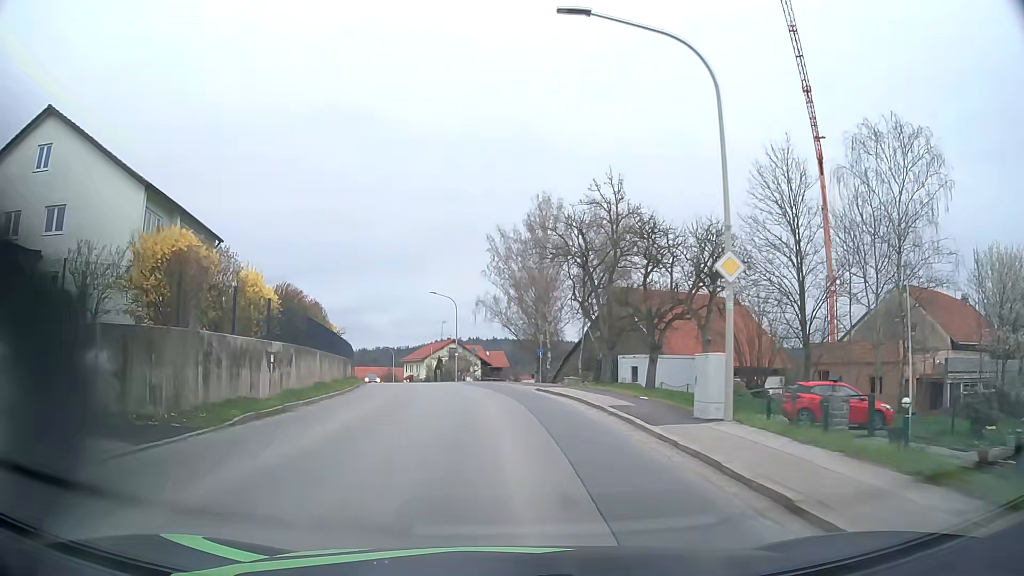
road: tertiary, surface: asphalt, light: Day
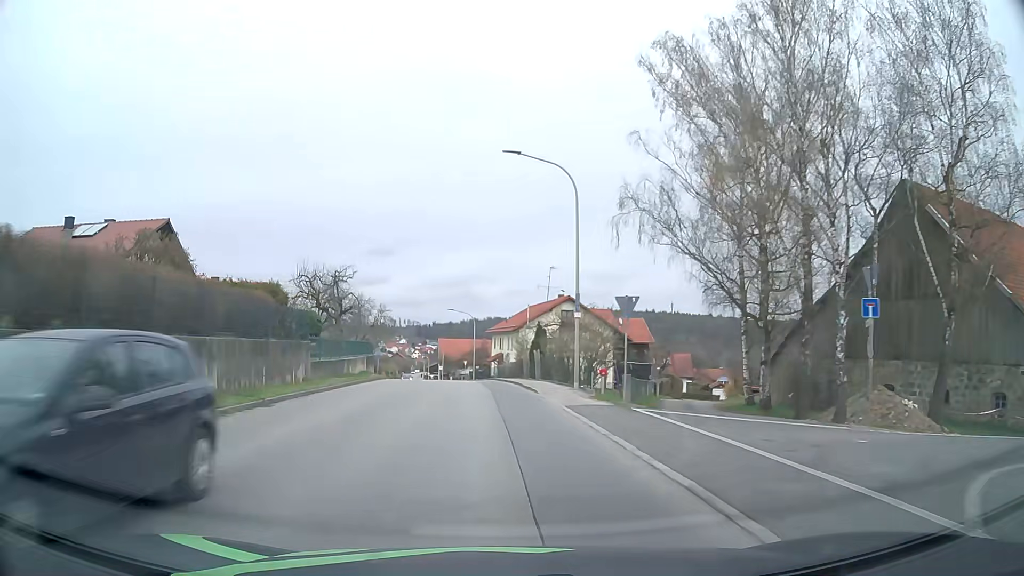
(-2.8, +39.0) m; -9°
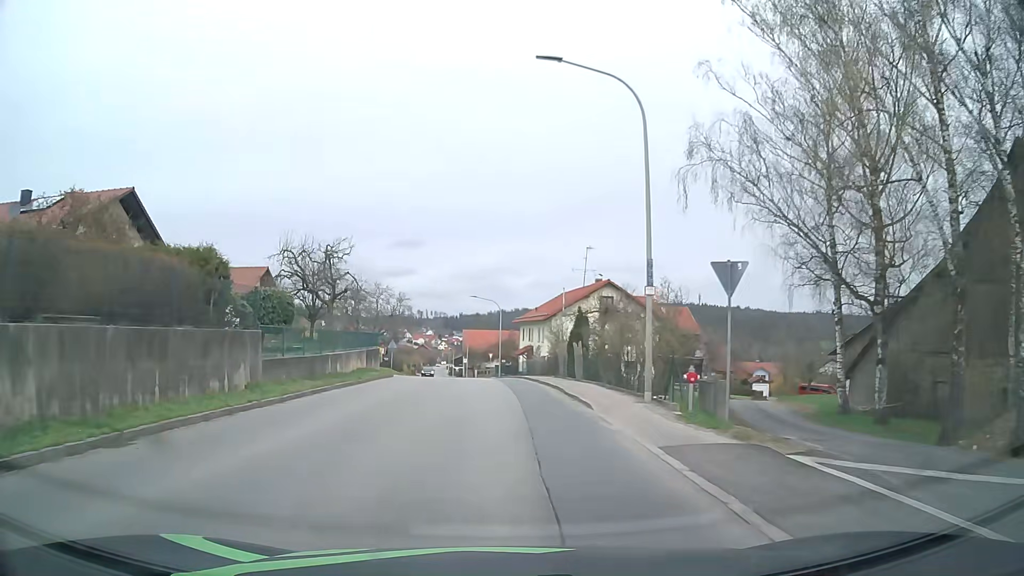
(-0.2, +7.5) m; -3°
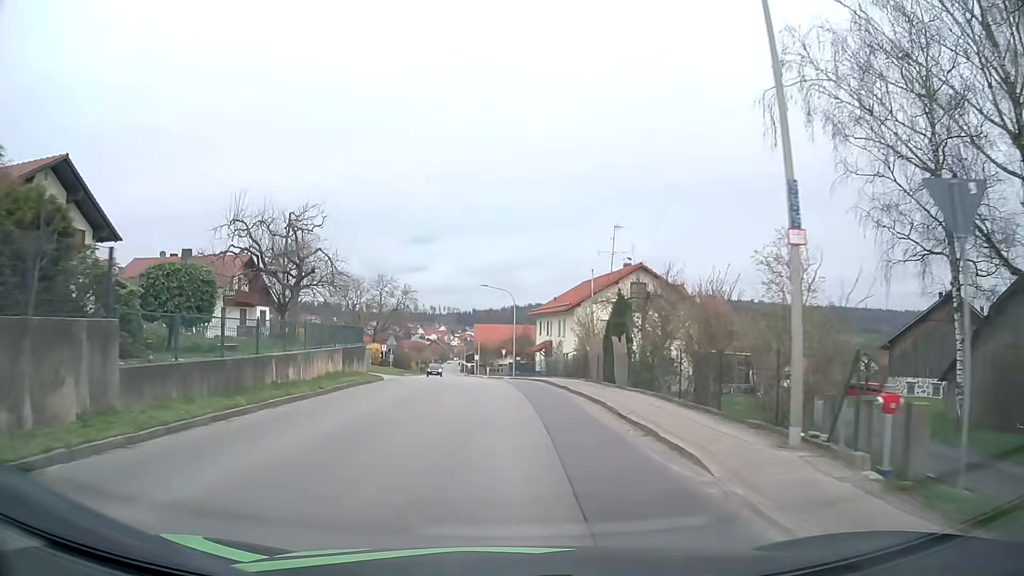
(-0.1, +7.4) m; -1°
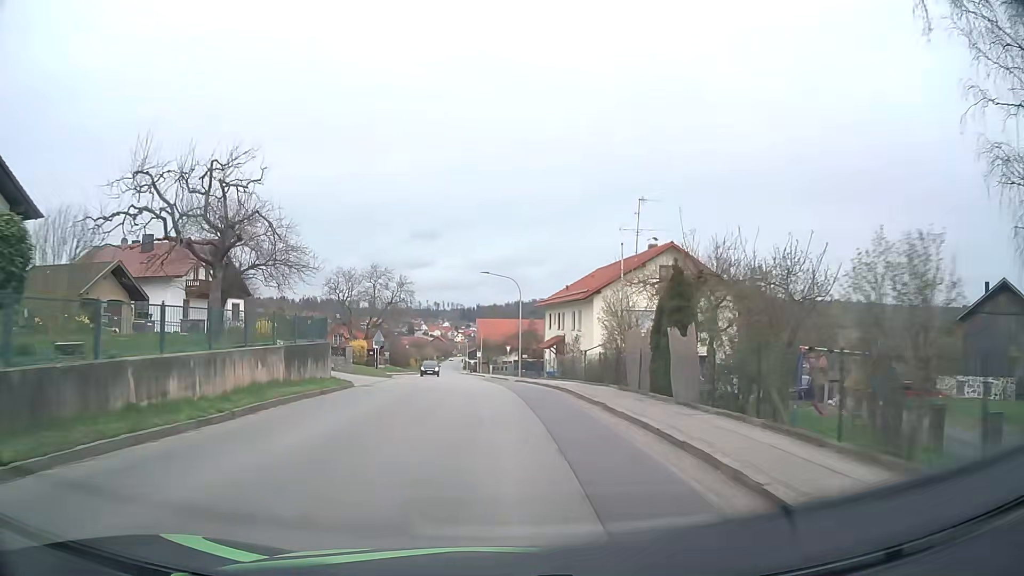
(0.0, +7.2) m; 0°
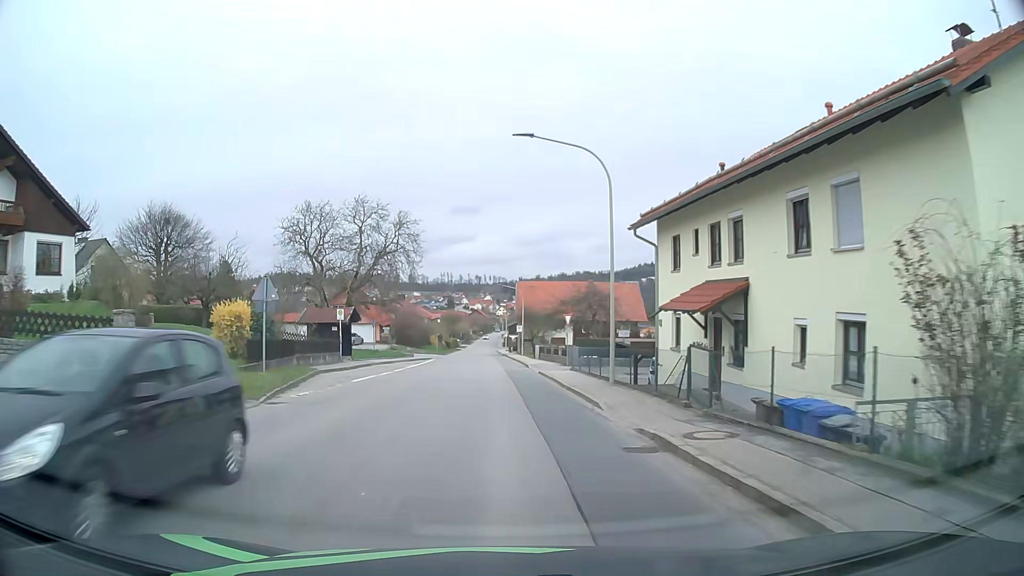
(-0.6, +28.2) m; -4°
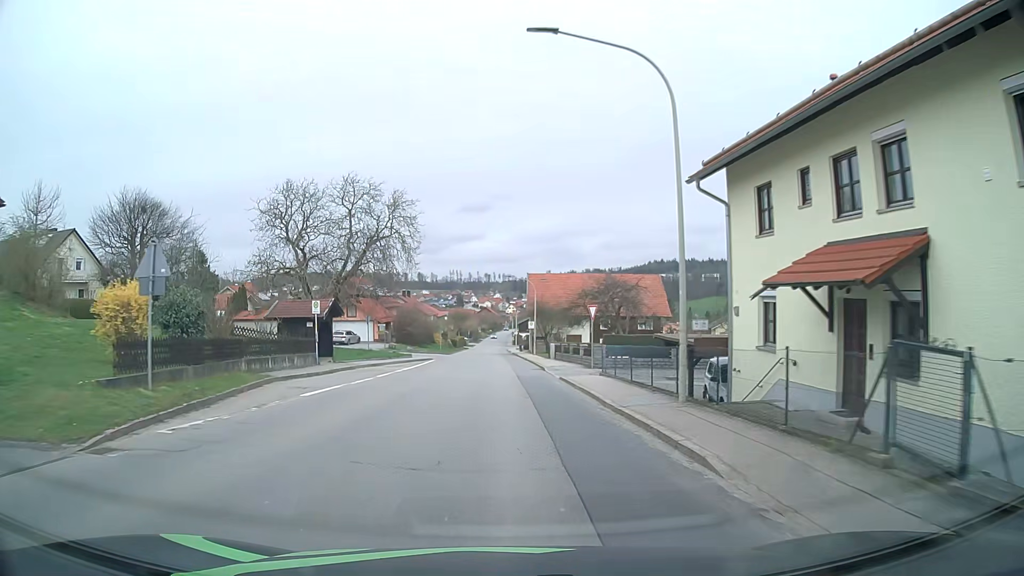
(0.0, +7.1) m; -1°
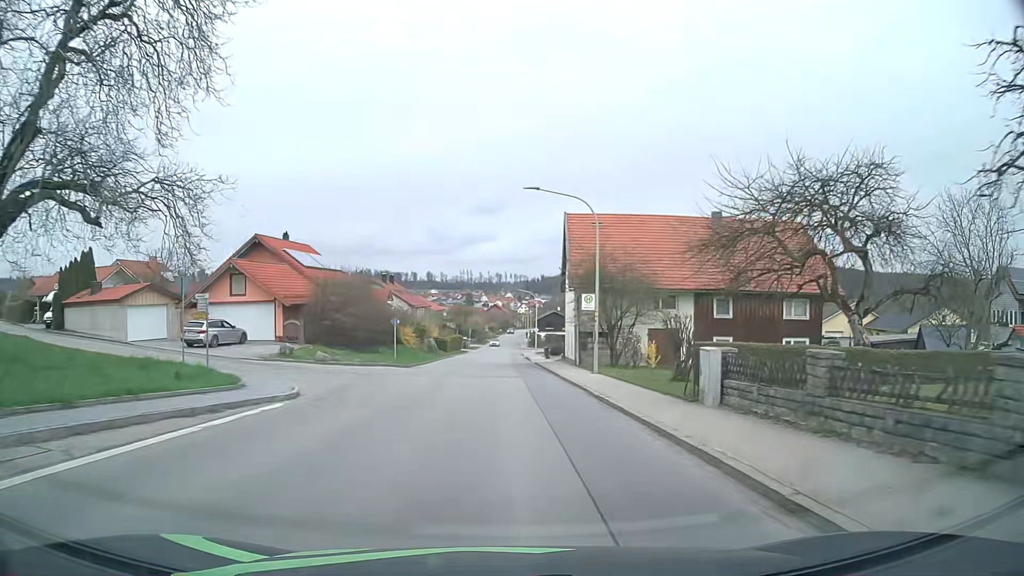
(-0.4, +36.1) m; -1°
(0, +10) (0, +20) (0, +30) (0, +40) (0, +50) (0, +60) (0, +70) (0, +80) (0, +90) (0, +100) m
